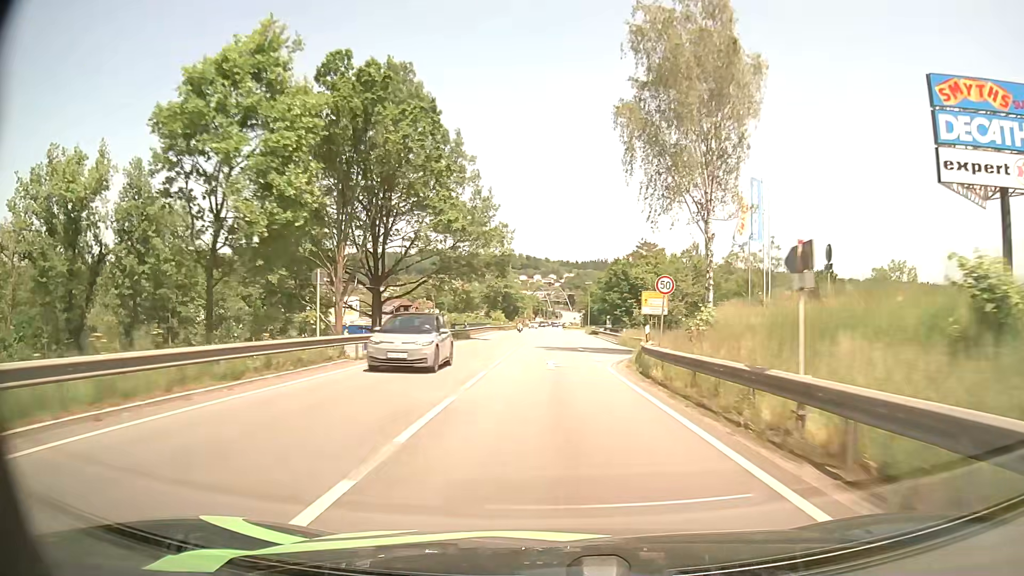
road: primary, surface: asphalt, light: Day
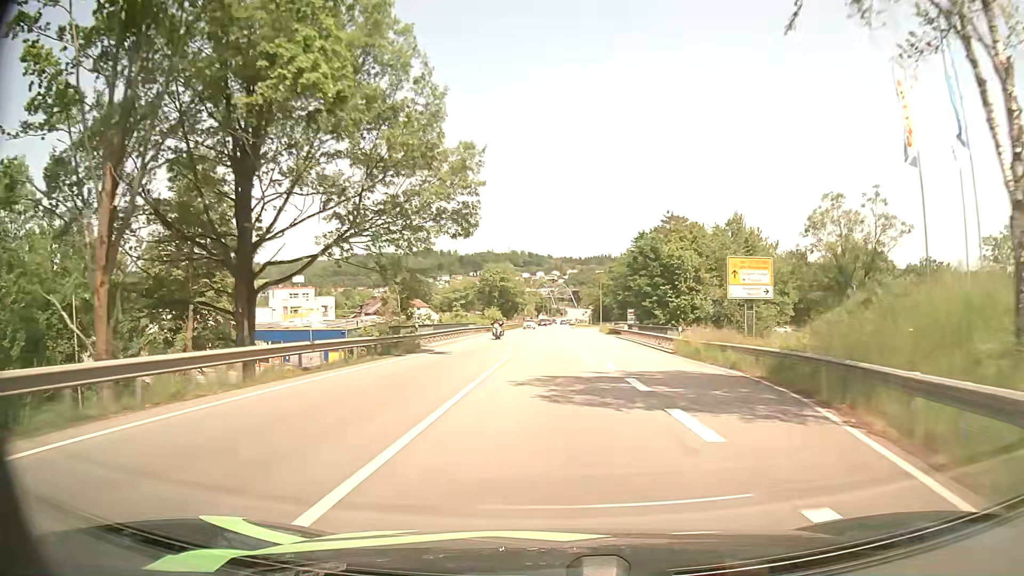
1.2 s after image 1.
(-0.1, +23.1) m; 0°
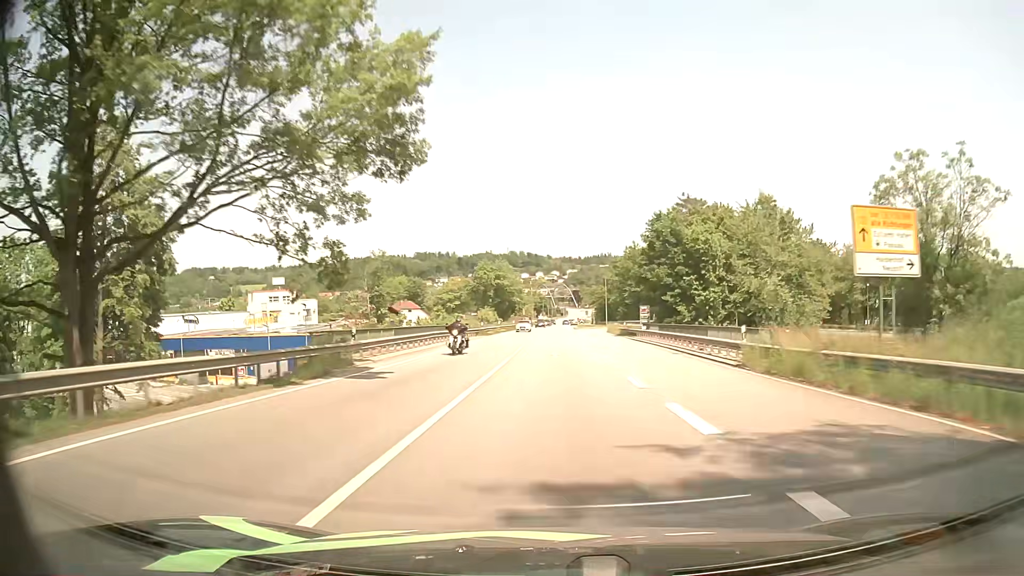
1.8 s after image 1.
(0.0, +11.5) m; 0°
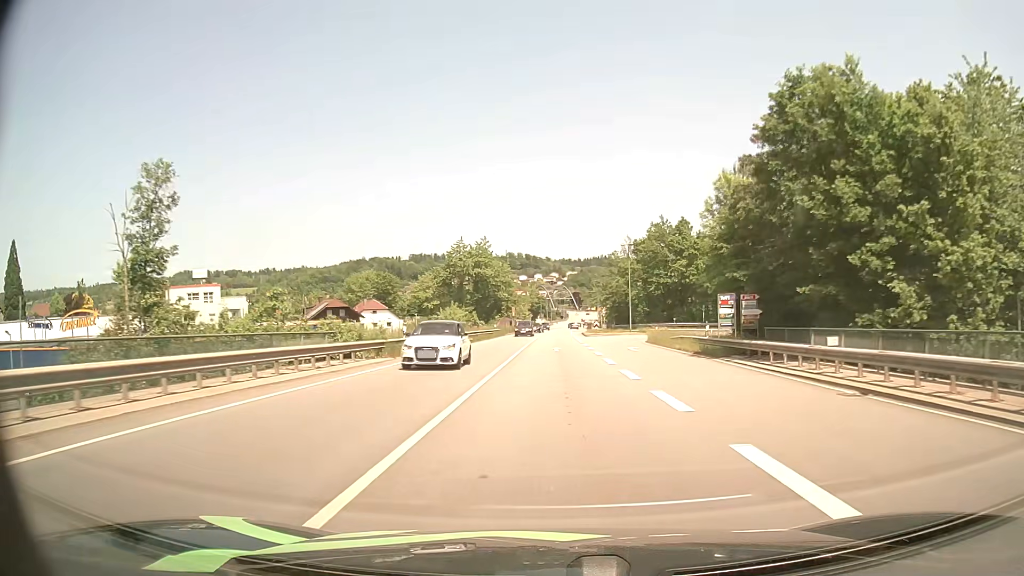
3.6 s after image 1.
(+0.1, +34.0) m; 0°
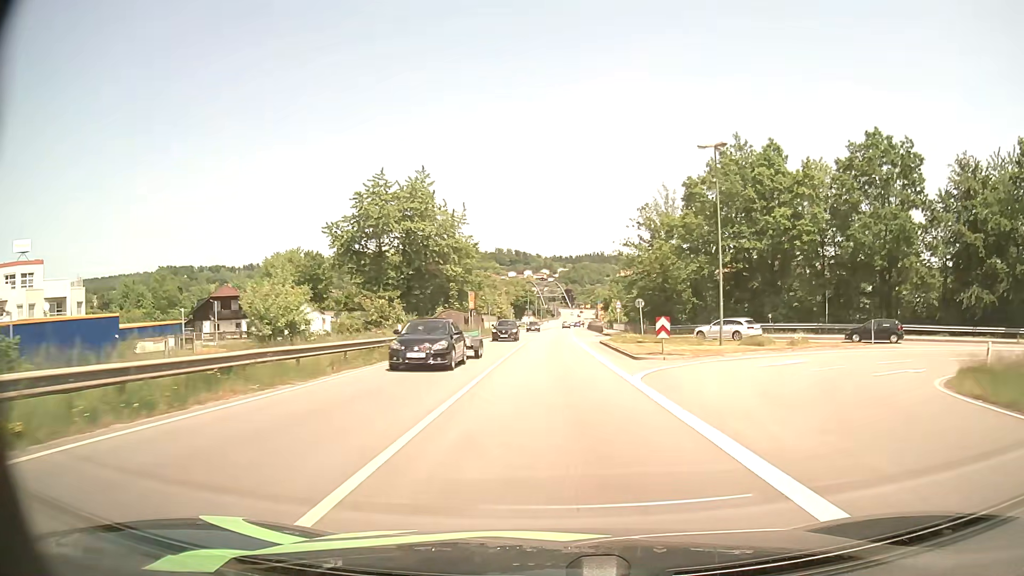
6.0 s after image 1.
(+0.1, +43.2) m; +1°
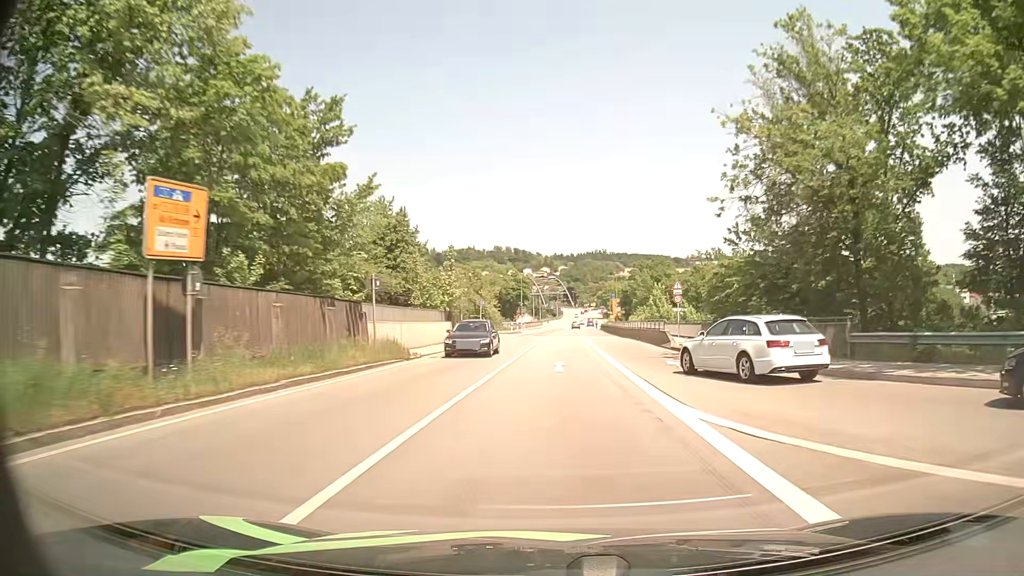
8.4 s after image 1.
(+0.3, +43.0) m; 0°
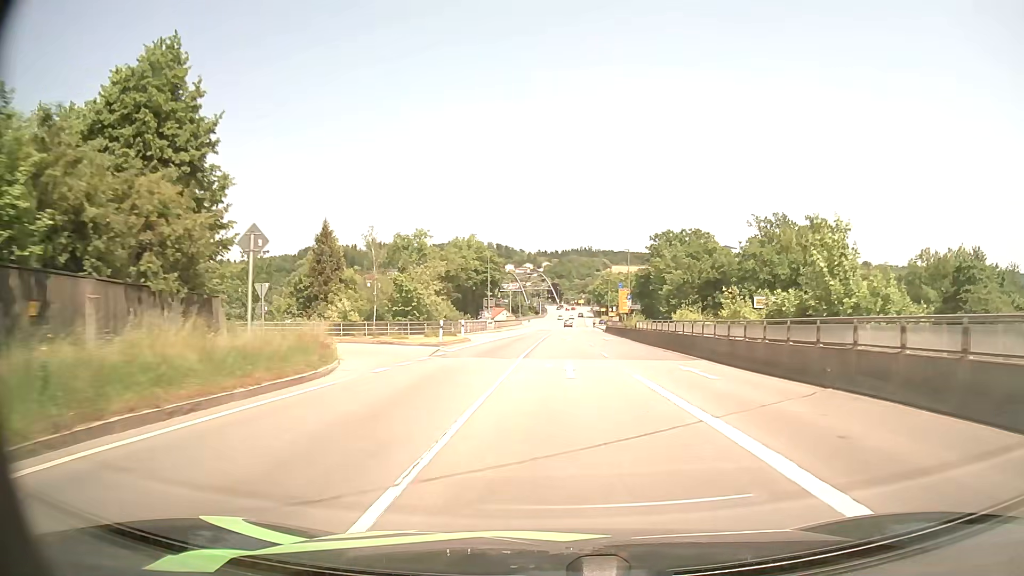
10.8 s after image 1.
(+0.3, +41.7) m; +2°
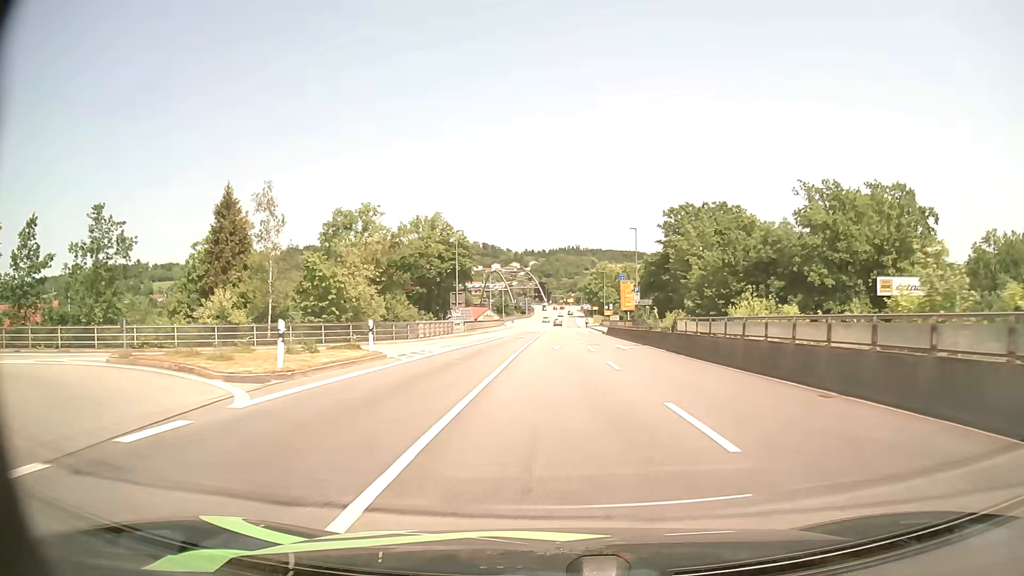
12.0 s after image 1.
(+0.1, +19.6) m; +1°
(0, +10) (0, +20) (0, +30) (0, +40) (0, +50) (0, +60) (+1, +70) (+1, +80) (+1, +90) (+1, +100) m
